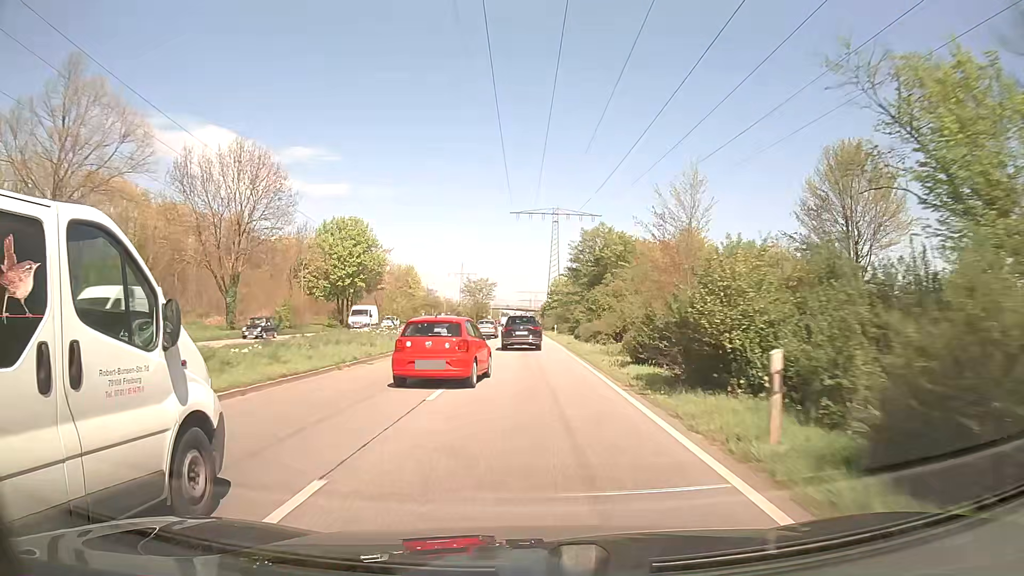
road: primary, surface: asphalt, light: Day
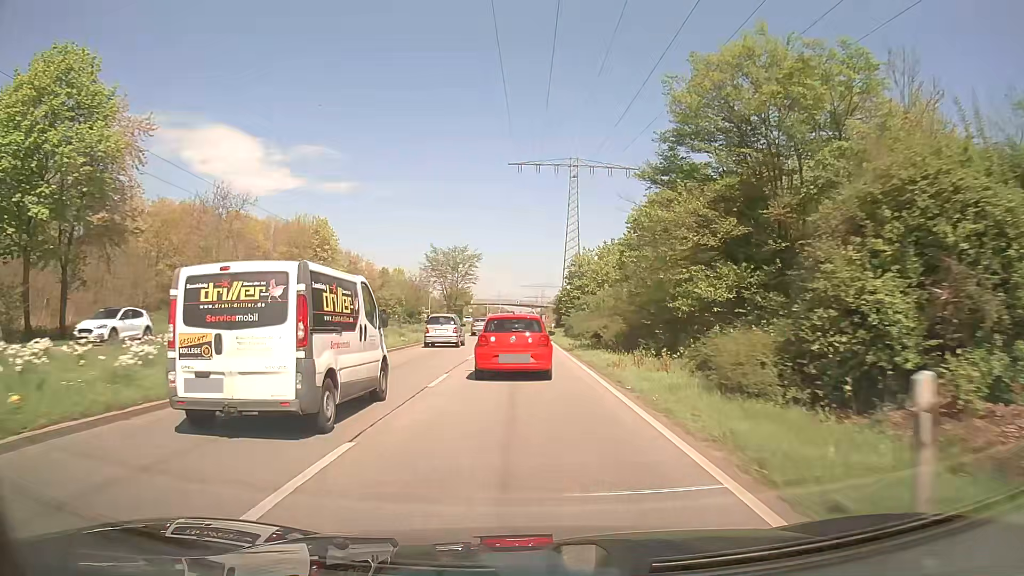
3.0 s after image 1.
(-0.4, +53.1) m; -1°
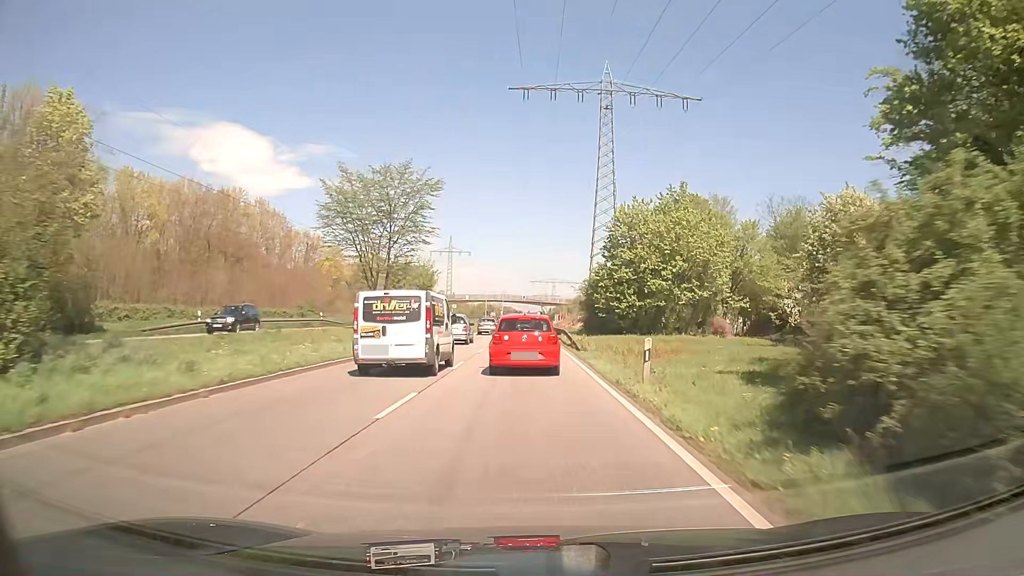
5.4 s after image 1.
(-0.3, +40.5) m; -1°
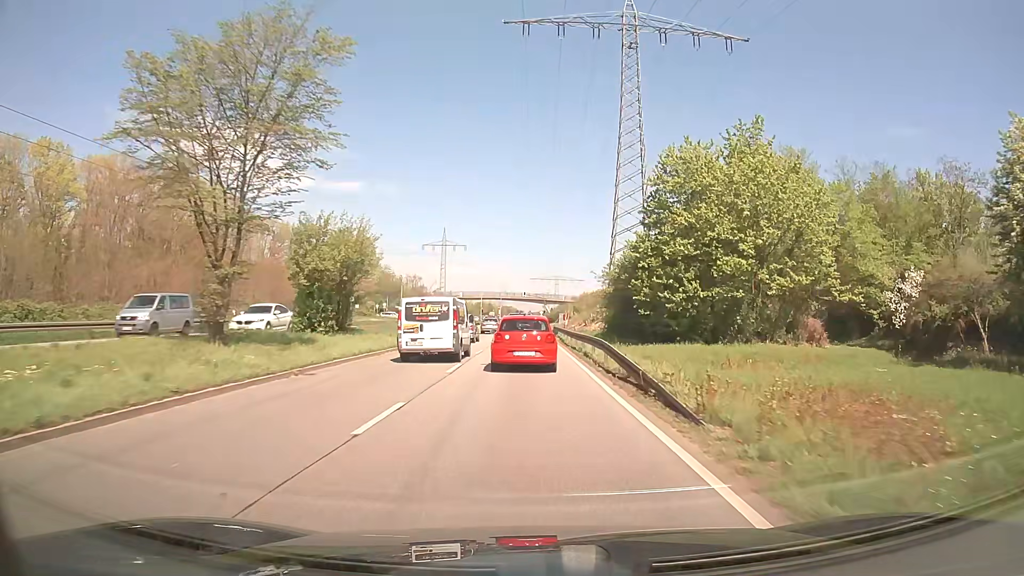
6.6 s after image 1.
(0.0, +19.2) m; 0°
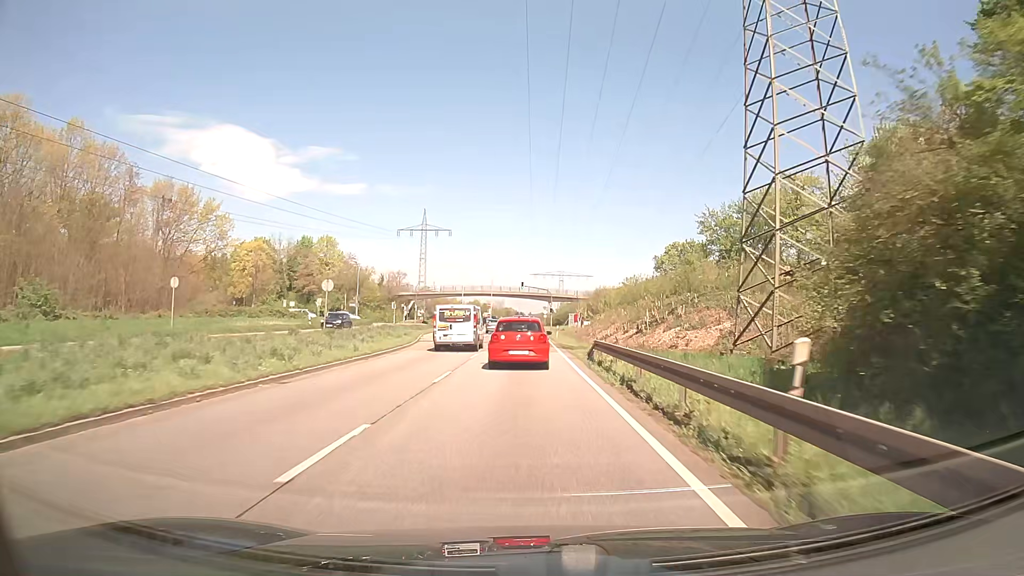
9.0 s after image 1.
(0.0, +38.4) m; 0°
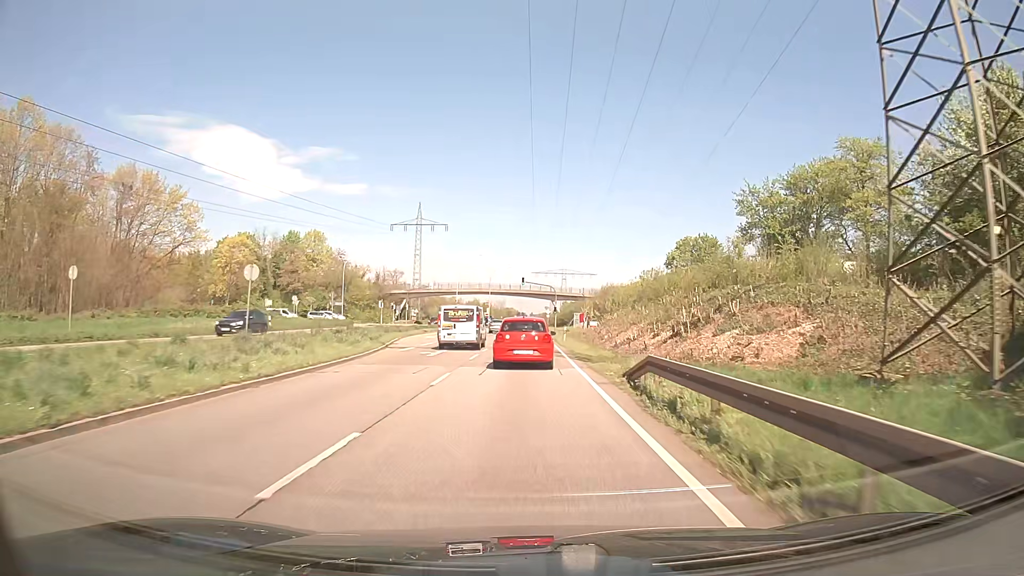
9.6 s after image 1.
(0.0, +9.7) m; 0°
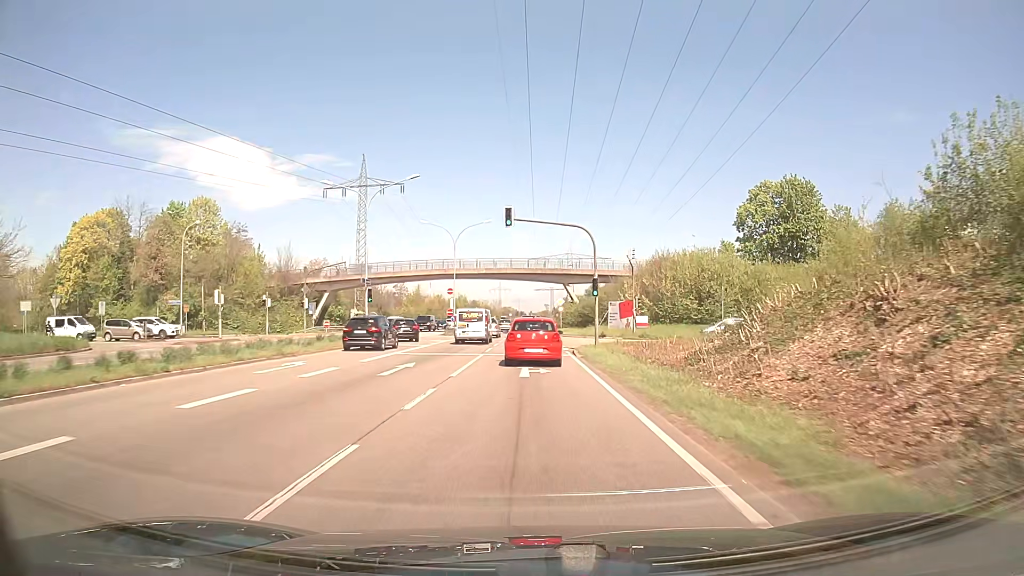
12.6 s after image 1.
(-0.1, +49.0) m; 0°
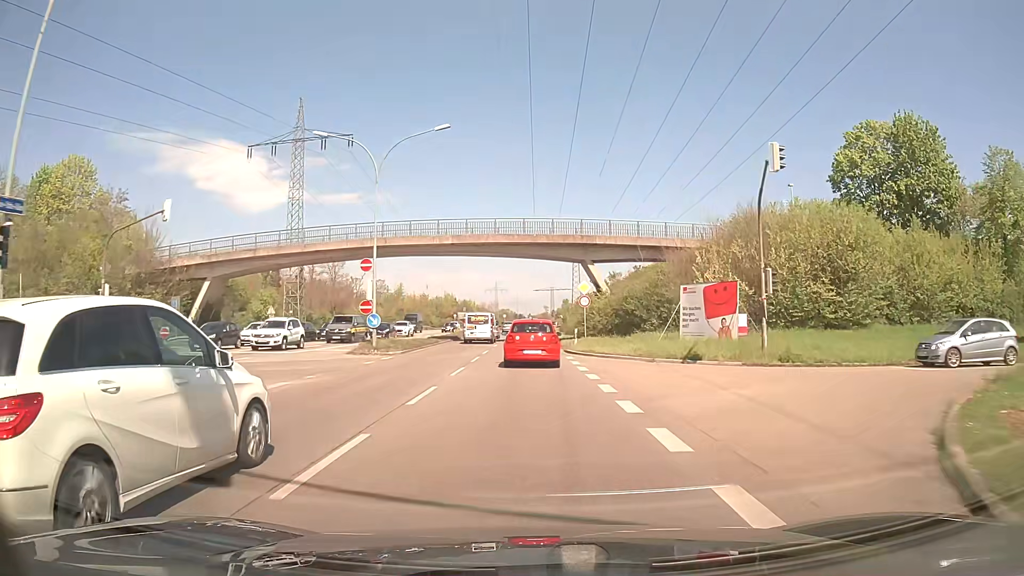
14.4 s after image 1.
(0.0, +30.3) m; 0°
(0, +10) (0, +20) (0, +30) (0, +40) (0, +50) (0, +60) (0, +70) (0, +80) (0, +90) (+1, +100) m
